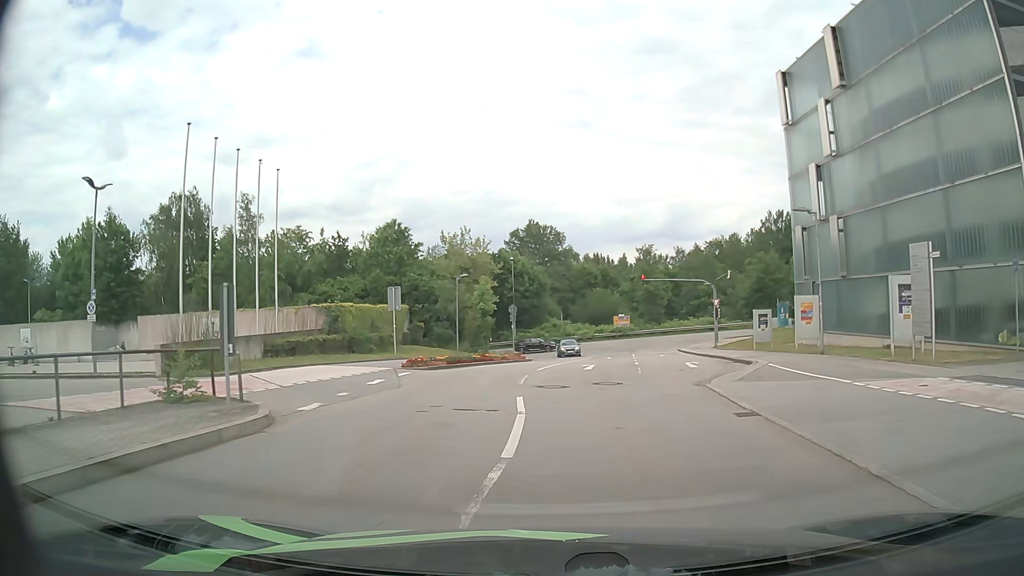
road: residential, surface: asphalt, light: Day
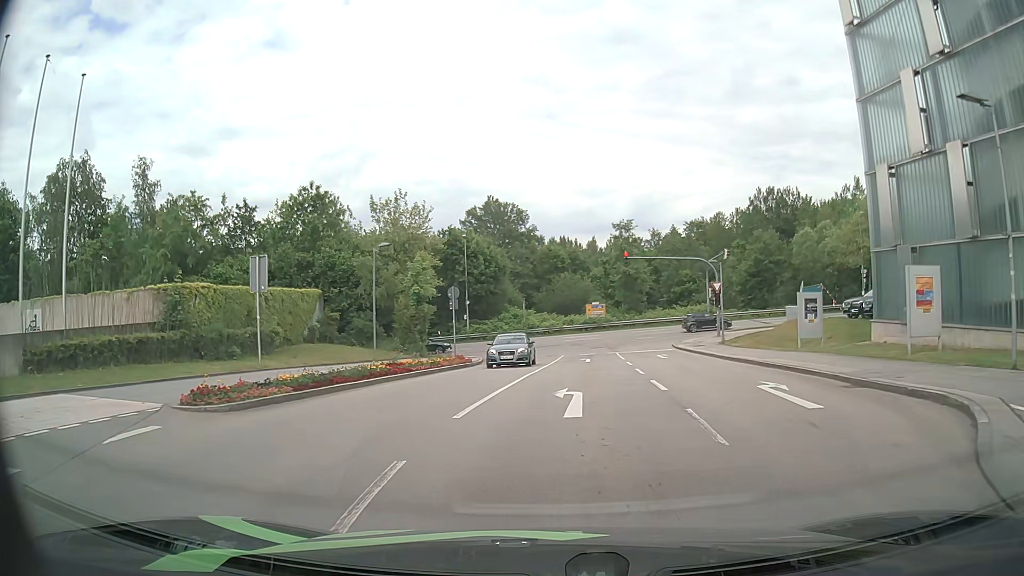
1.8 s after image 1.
(+0.3, +12.7) m; +4°
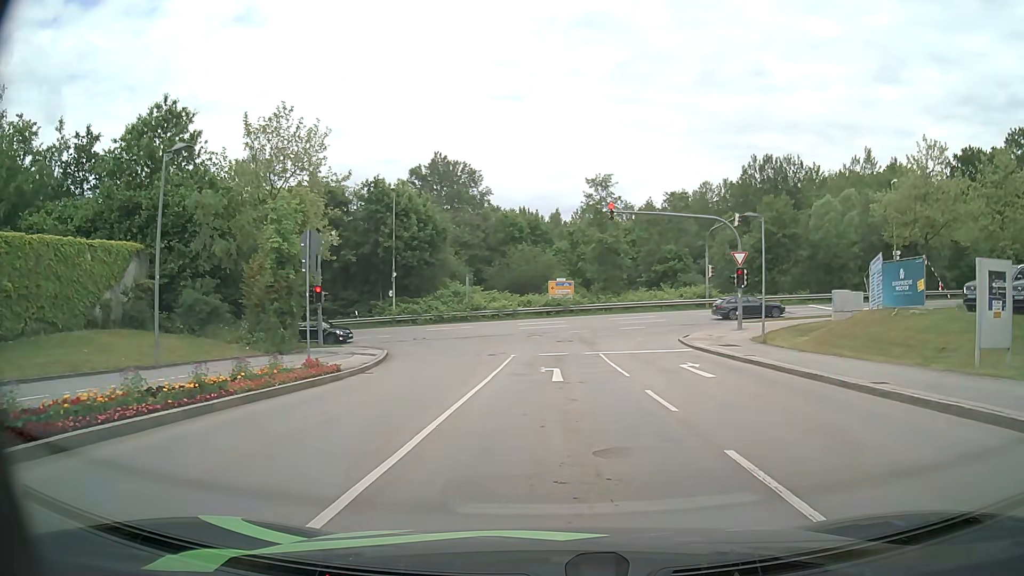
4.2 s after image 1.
(+0.3, +15.2) m; +1°
